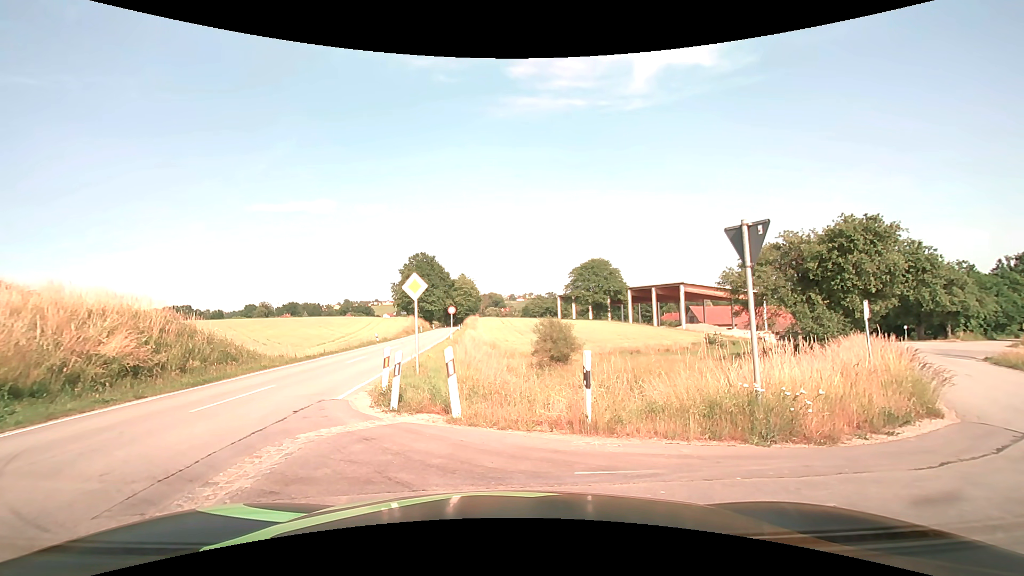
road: secondary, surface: asphalt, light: Day
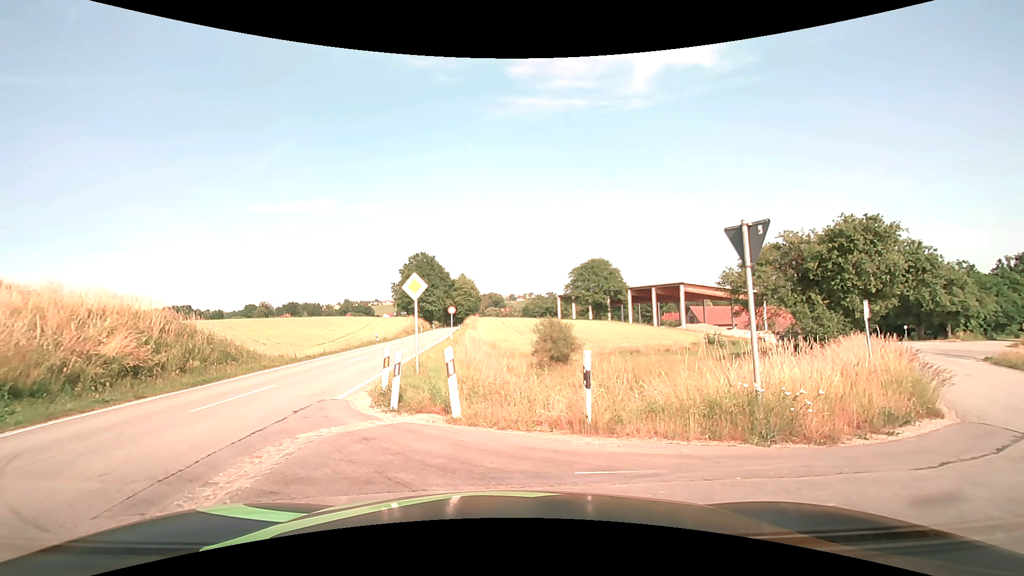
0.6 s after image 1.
(0.0, 0.0) m; 0°
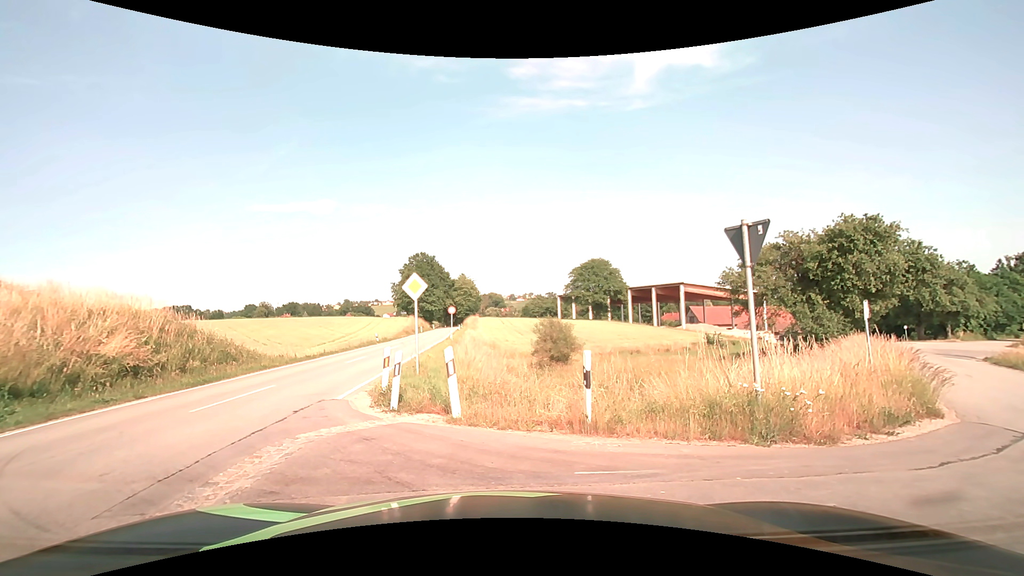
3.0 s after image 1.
(0.0, 0.0) m; 0°
